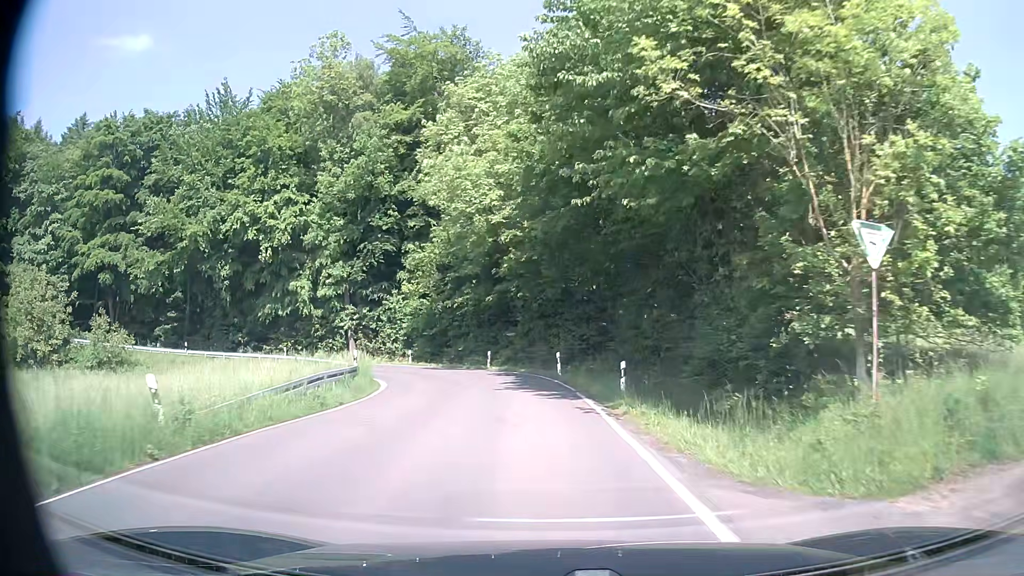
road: secondary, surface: asphalt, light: Day
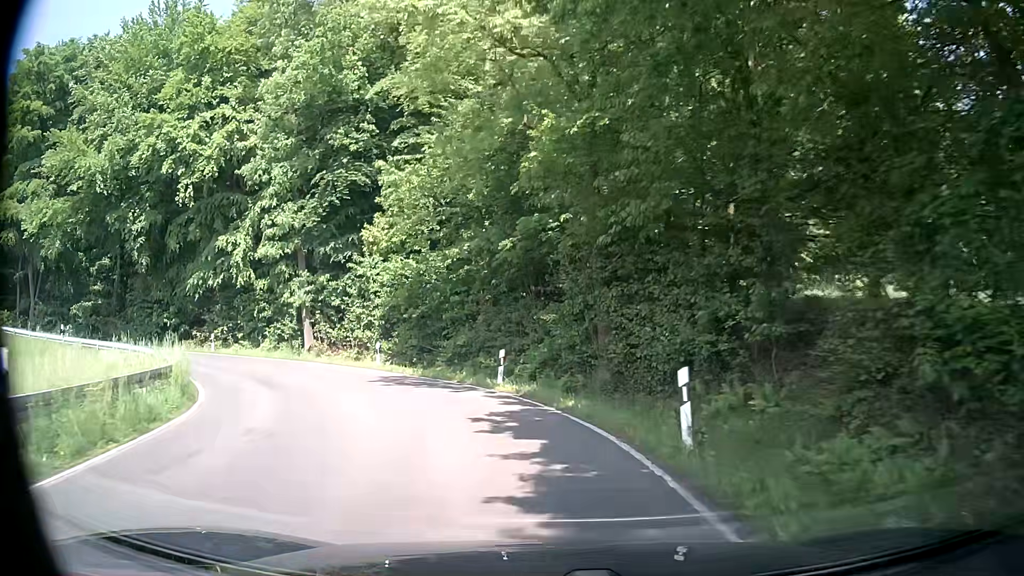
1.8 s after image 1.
(-0.3, +19.5) m; -4°
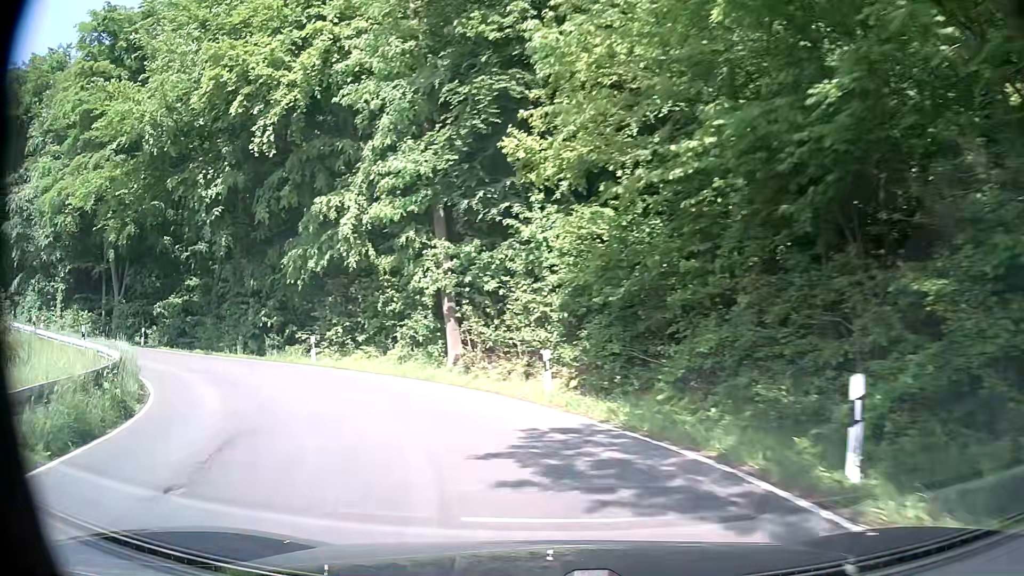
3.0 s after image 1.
(-1.3, +12.4) m; -16°
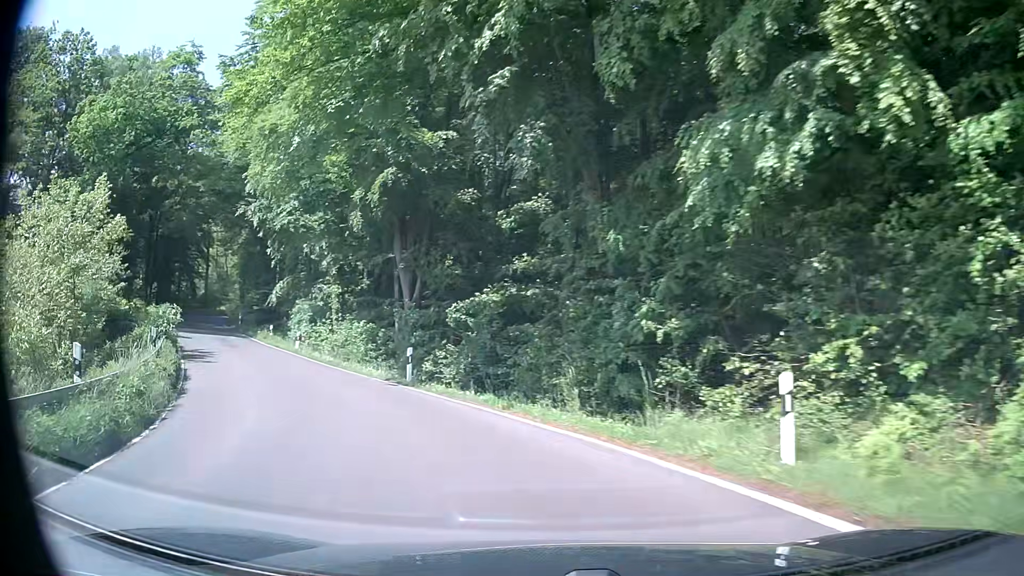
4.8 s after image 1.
(-5.7, +17.1) m; -36°
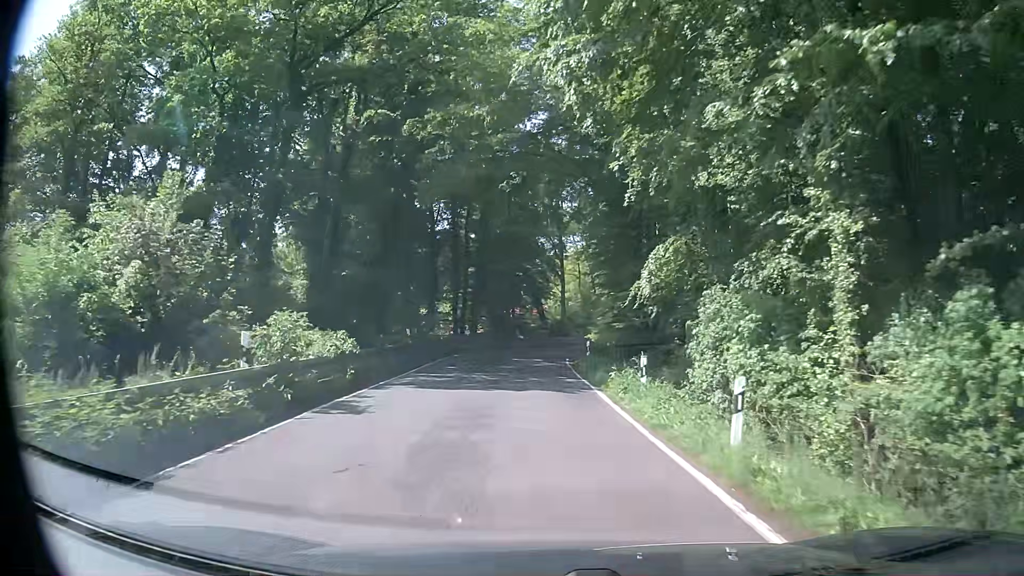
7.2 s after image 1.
(-8.9, +22.9) m; -34°
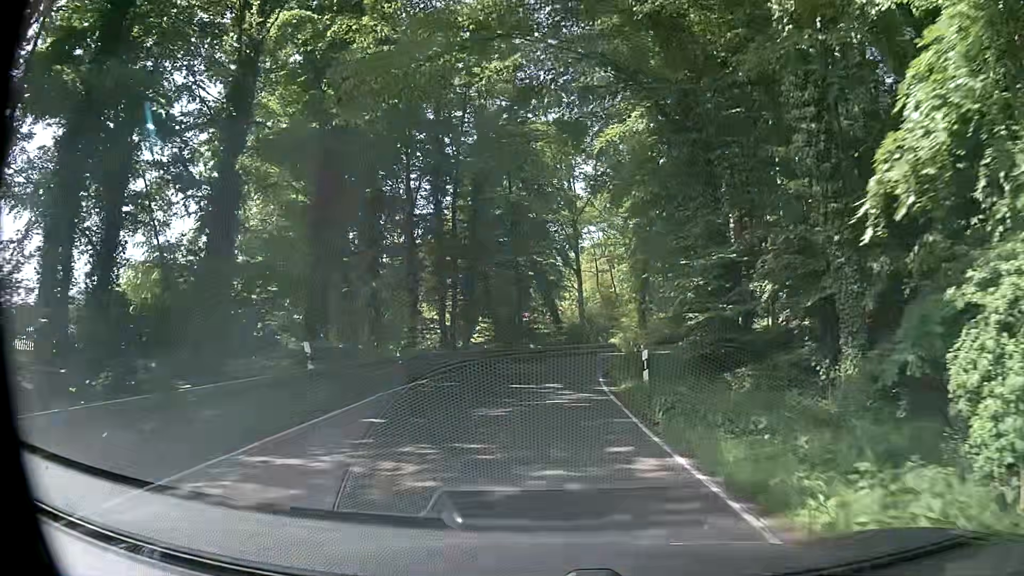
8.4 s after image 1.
(-0.3, +12.7) m; -1°
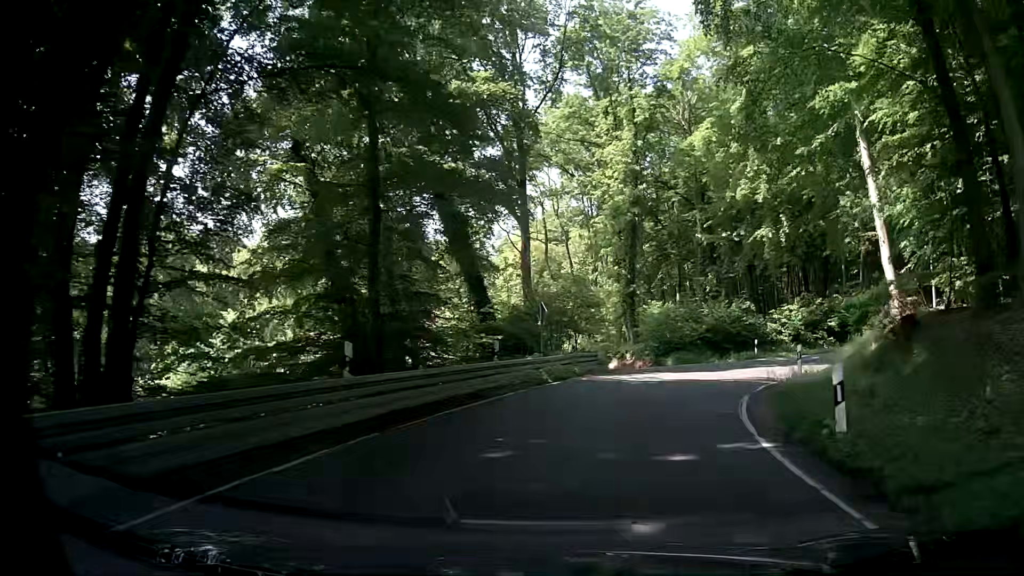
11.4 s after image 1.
(-0.3, +30.5) m; +6°
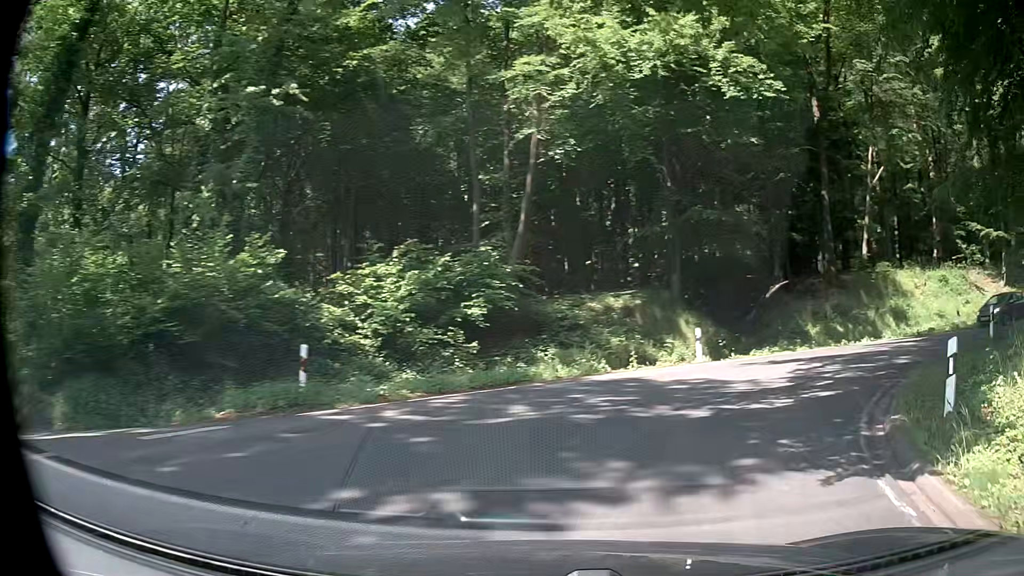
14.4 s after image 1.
(+5.2, +25.3) m; +39°
(+2, +10) (+8, +18) (+16, +23) (+26, +26) (+36, +28) (+45, +31) (+55, +34) (+64, +36) (+74, +38) (+84, +39) m
